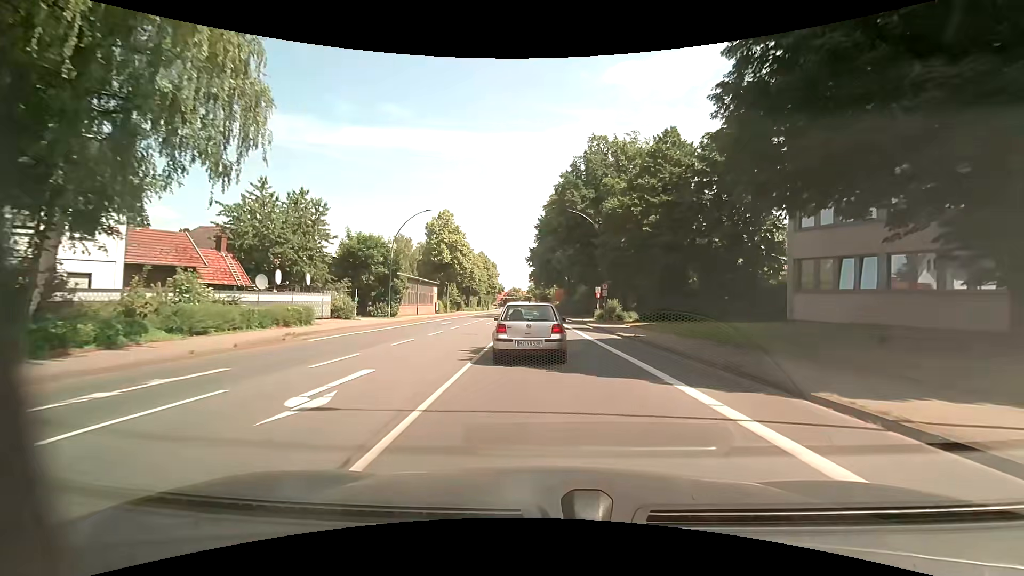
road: primary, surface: asphalt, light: Day
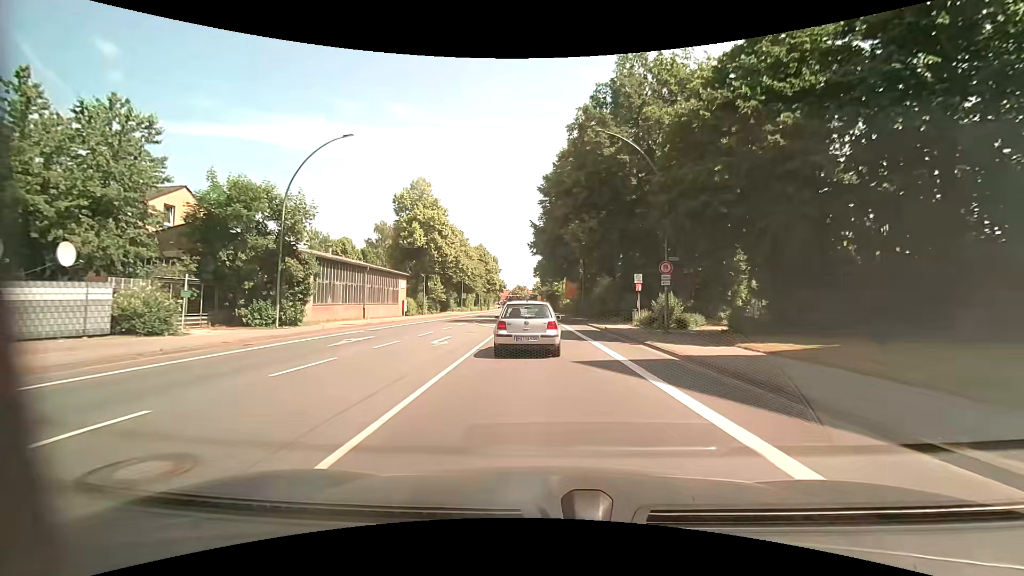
(-0.1, +19.9) m; 0°
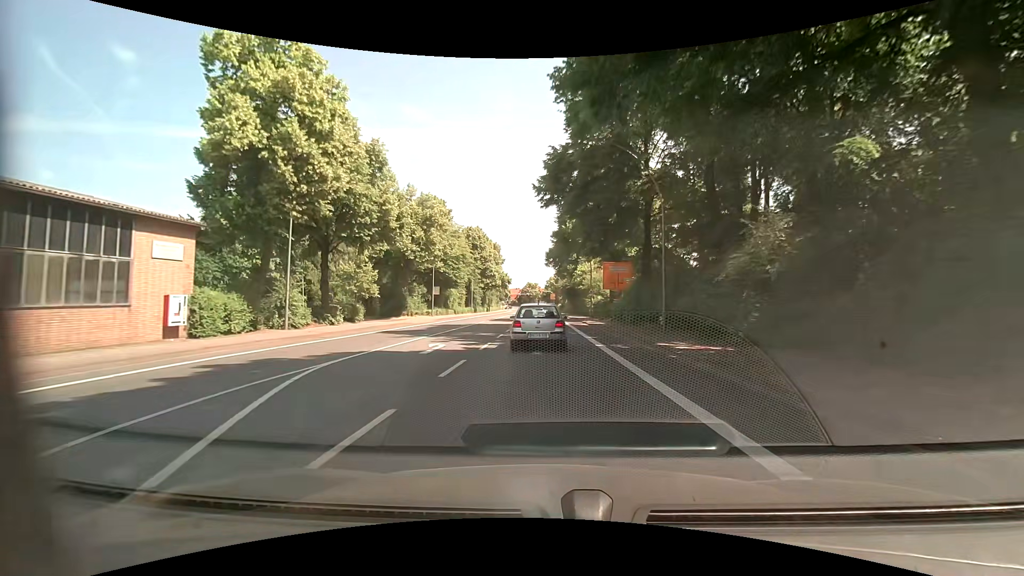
(-1.0, +35.0) m; -2°
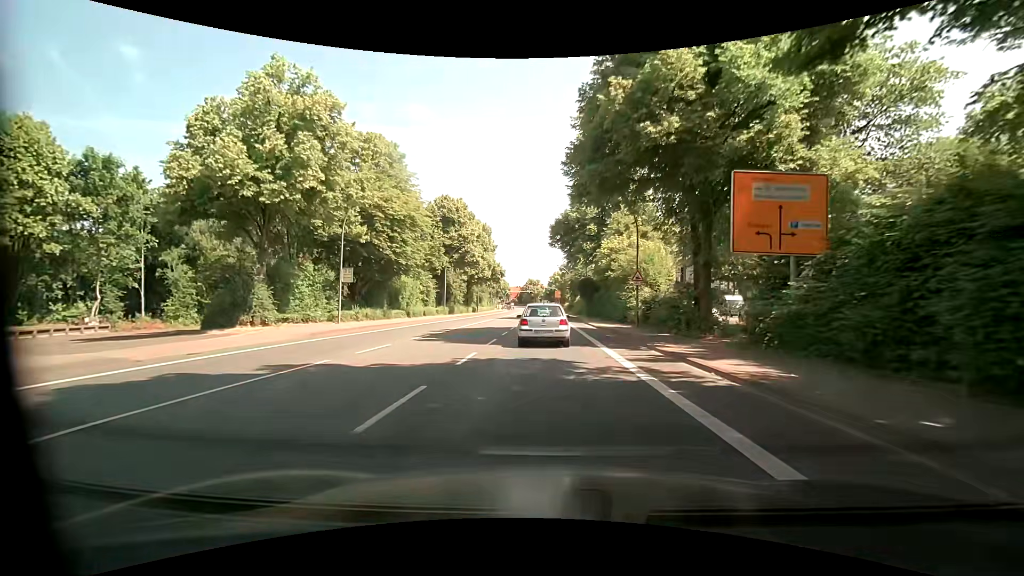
(-0.1, +28.4) m; 0°
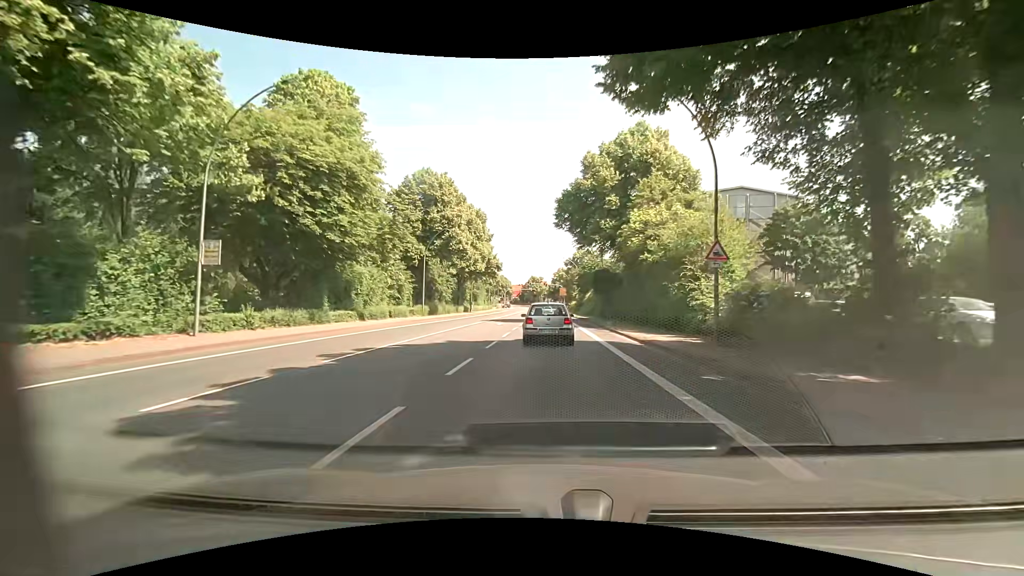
(-0.1, +13.8) m; 0°
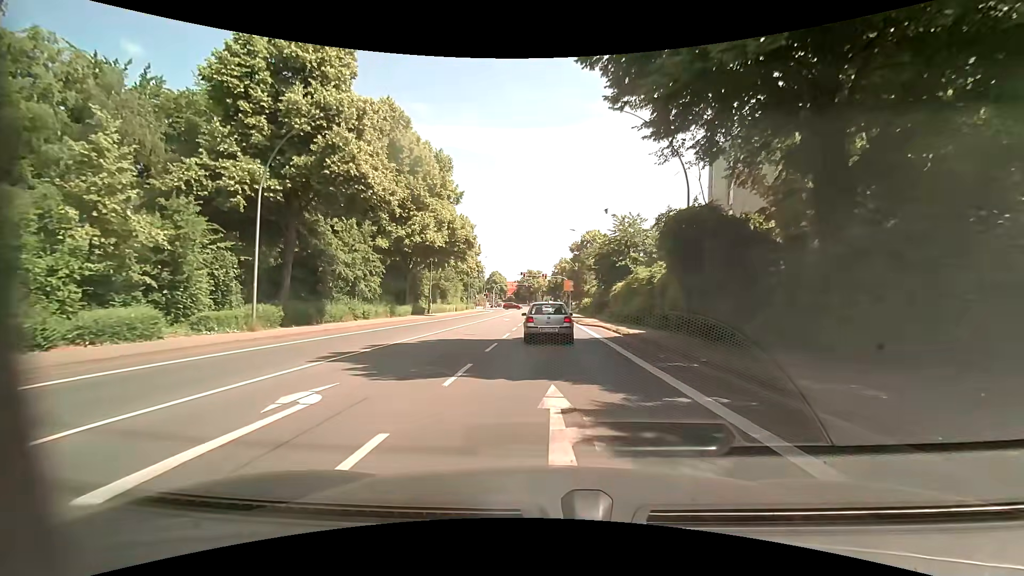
(-0.4, +31.3) m; -1°
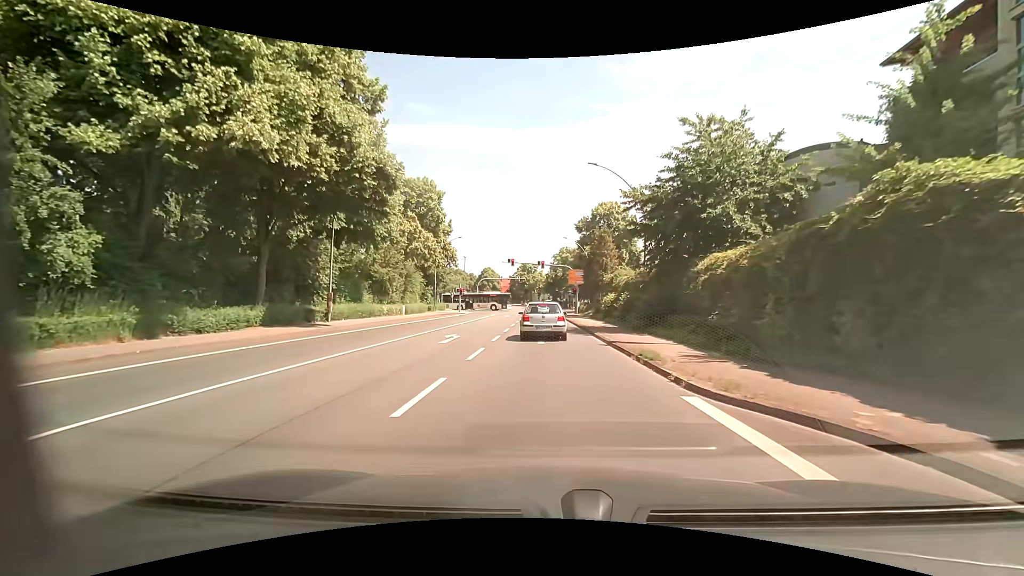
(+0.1, +26.2) m; +2°
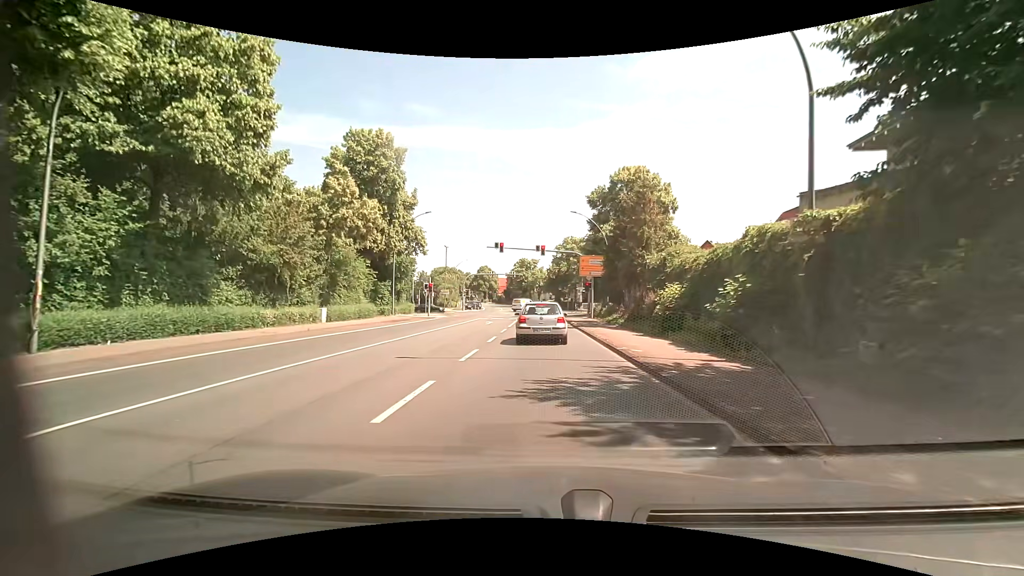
(-0.3, +18.3) m; -1°
(0, +10) (0, +20) (-1, +30) (-1, +40) (-1, +50) (-2, +60) (-2, +70) (-2, +80) (-3, +90) (-4, +100) m
